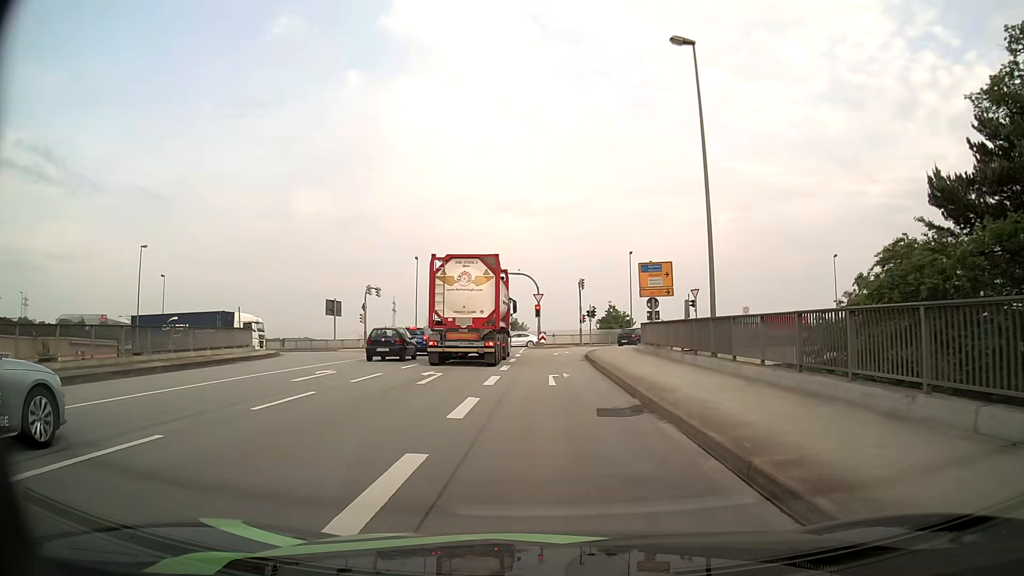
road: primary_link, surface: asphalt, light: Day
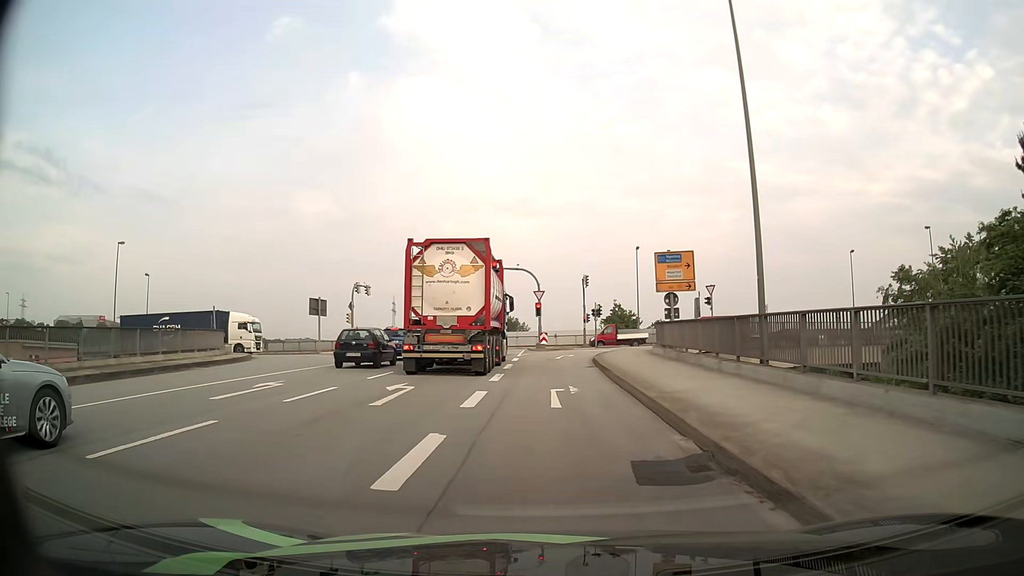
(0.0, +4.5) m; 0°
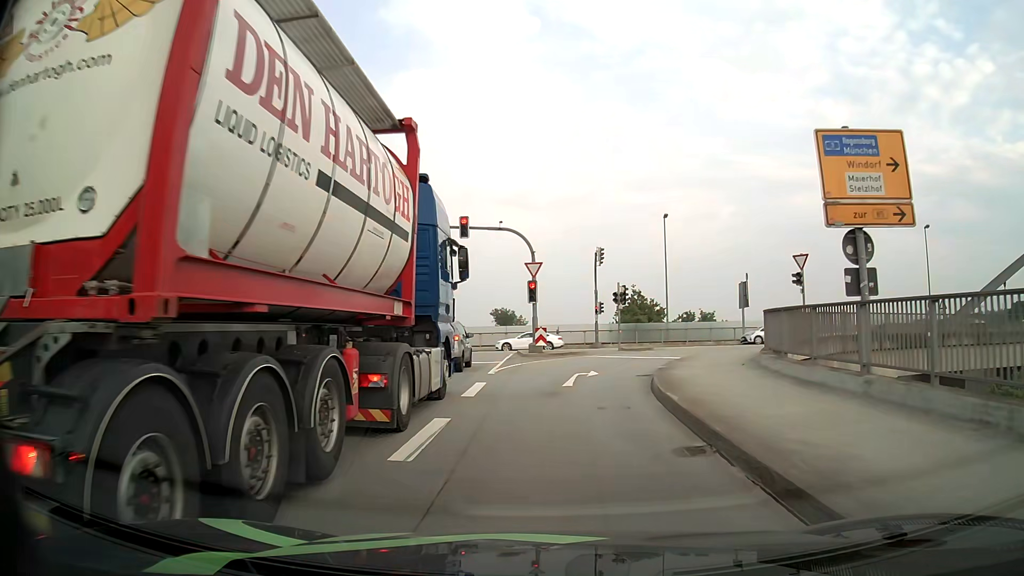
(-0.1, +17.0) m; +1°
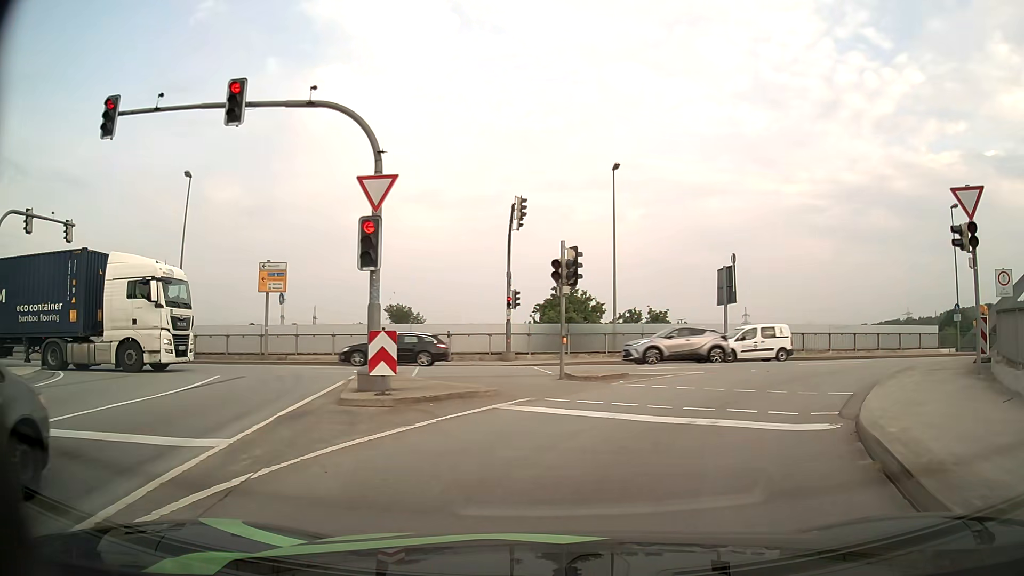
(+0.2, +17.5) m; +7°
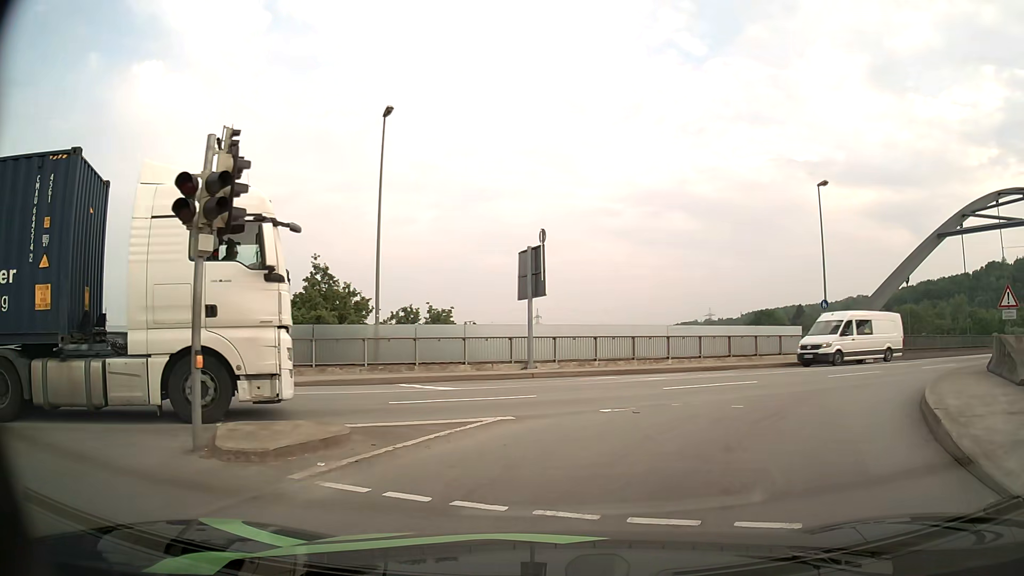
(+1.3, +9.5) m; +20°
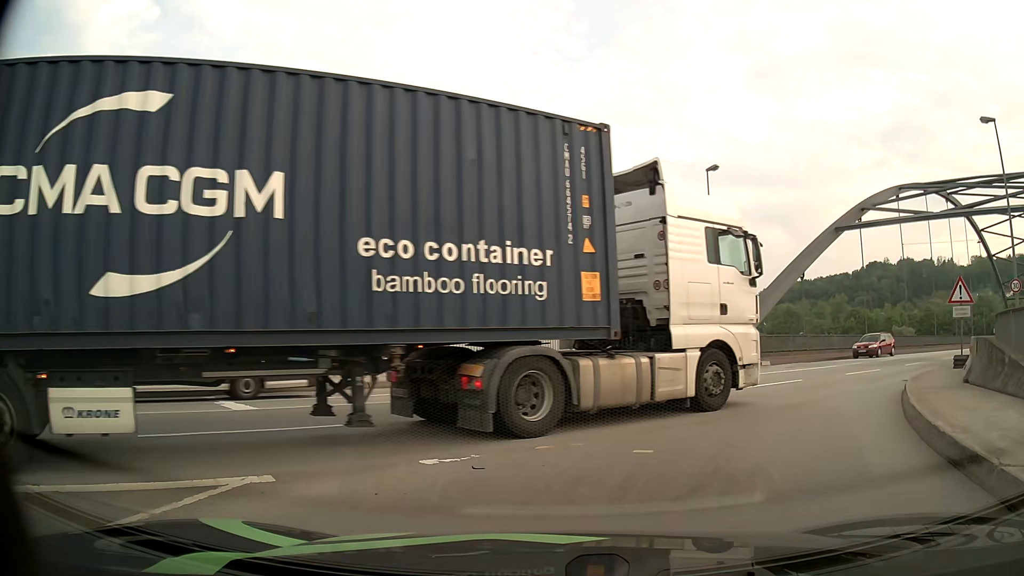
(+0.3, +4.1) m; +8°
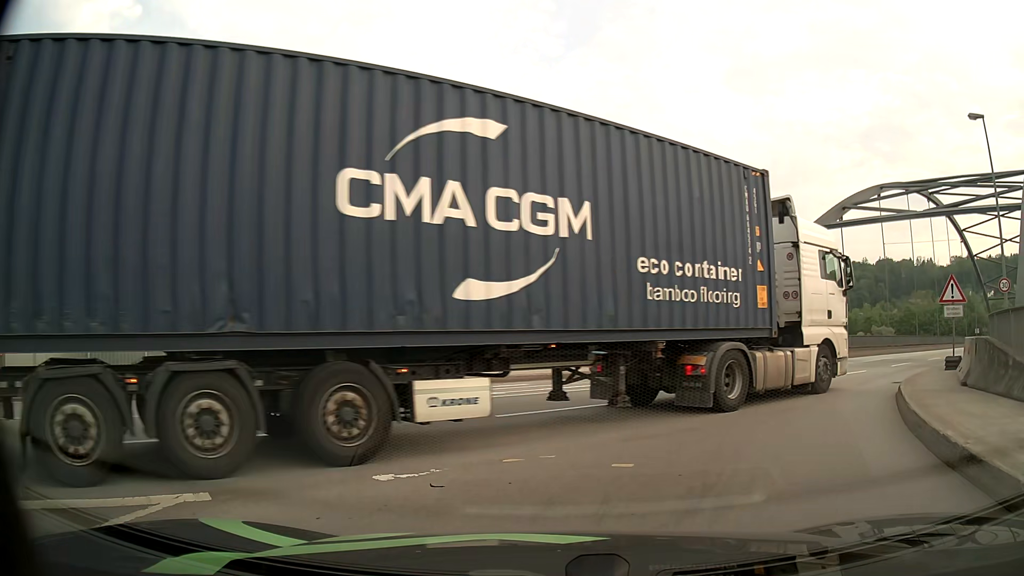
(0.0, +0.7) m; 0°
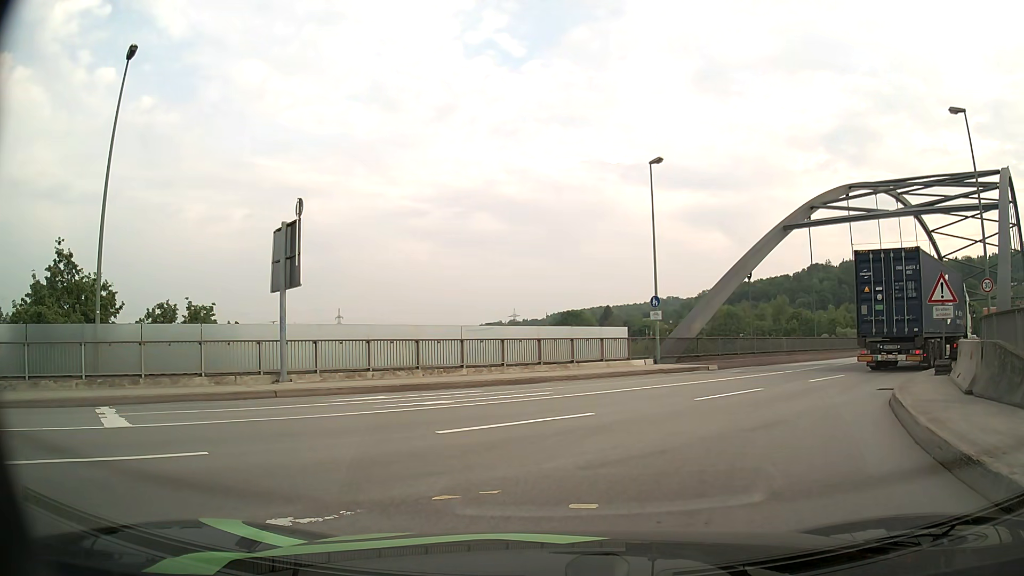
(0.0, +1.4) m; 0°
(+3, +10) (+9, +17) (+17, +24) (+24, +30) (+31, +37) (+39, +44) (+46, +51) (+53, +58) (+61, +64) (+68, +71) m
